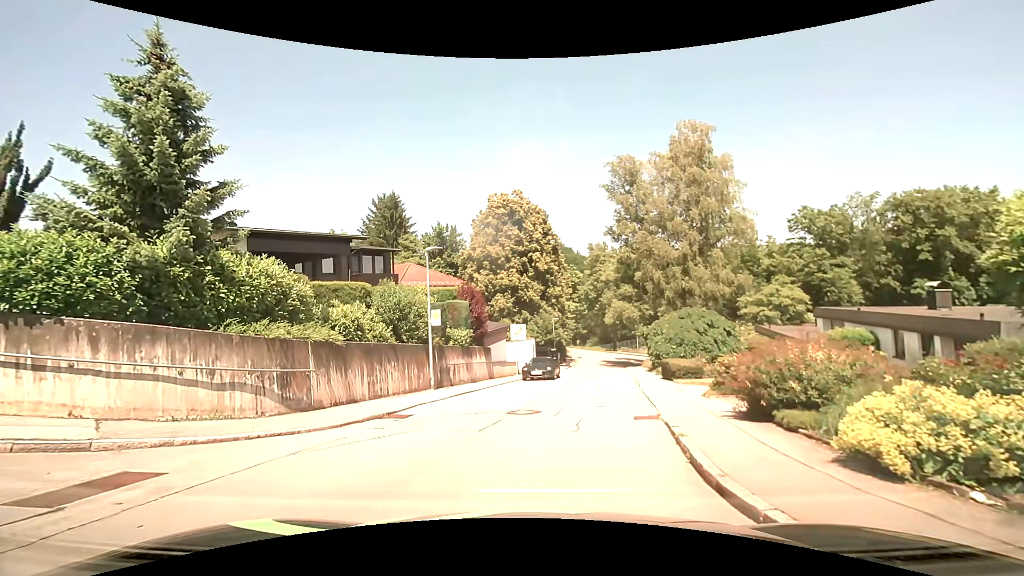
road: residential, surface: asphalt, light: Day
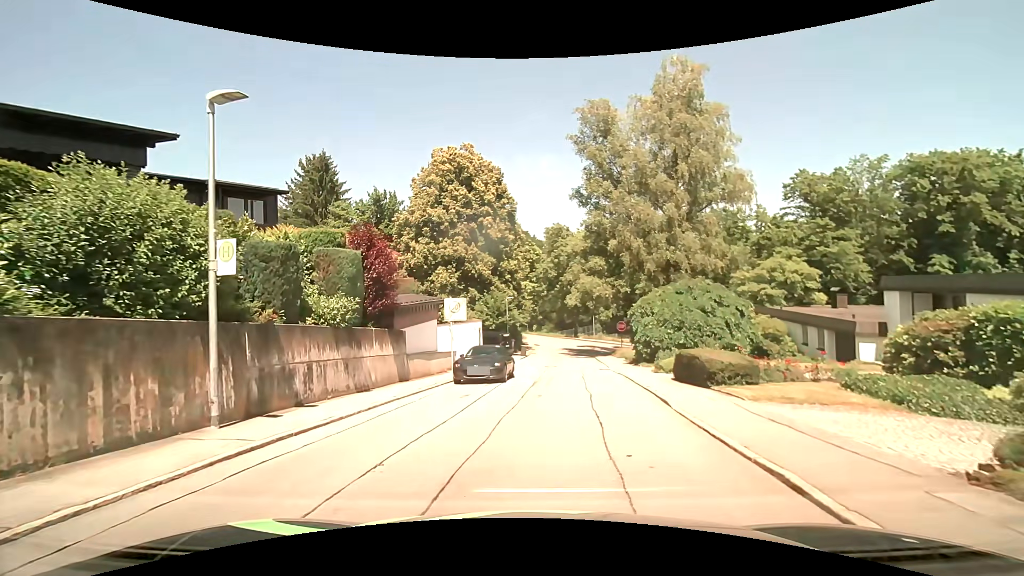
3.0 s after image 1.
(+0.2, +10.2) m; +4°
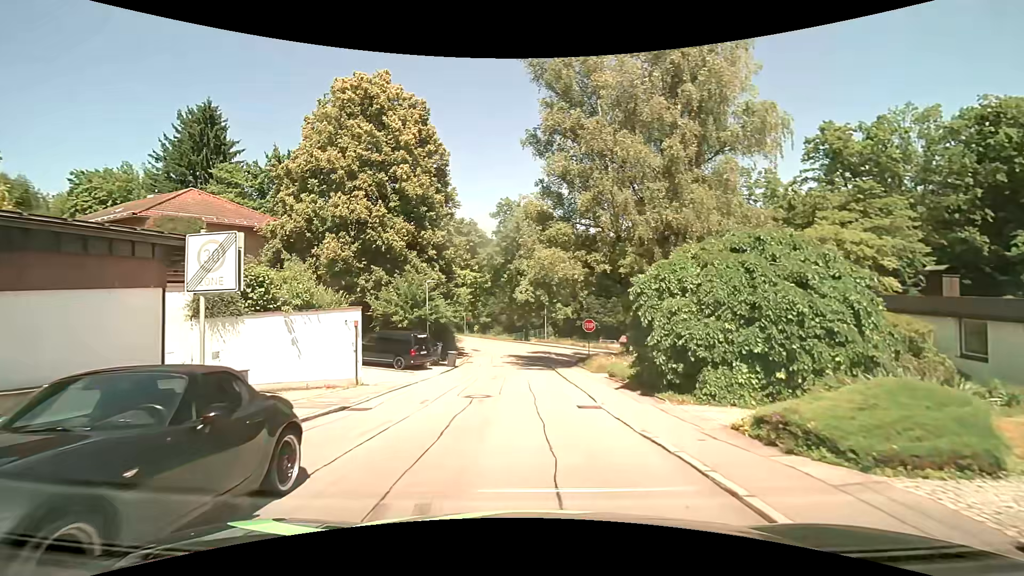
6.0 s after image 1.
(+1.1, +14.0) m; +6°
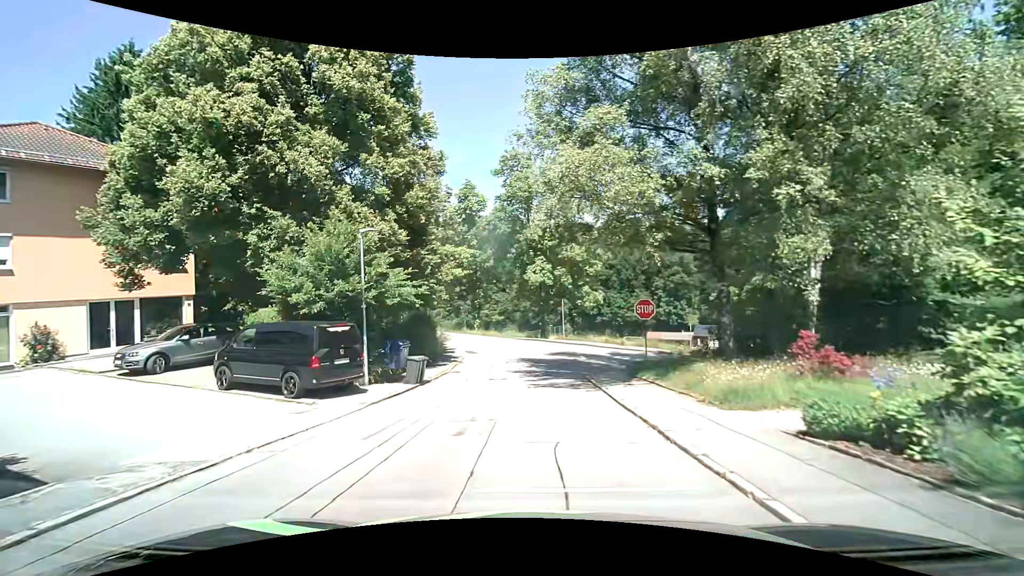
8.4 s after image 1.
(-0.1, +13.5) m; -1°
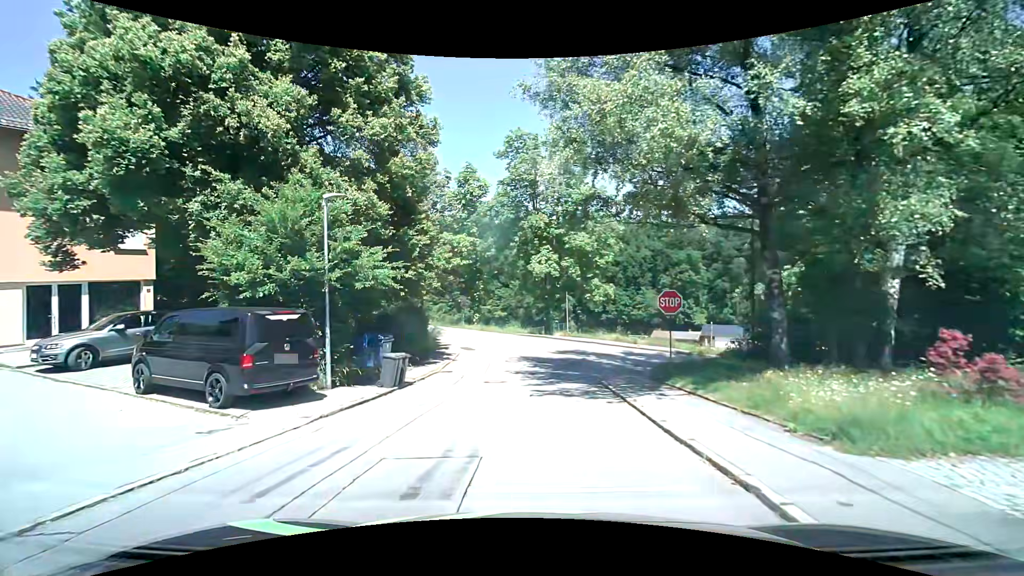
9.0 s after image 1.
(-0.1, +3.3) m; -2°
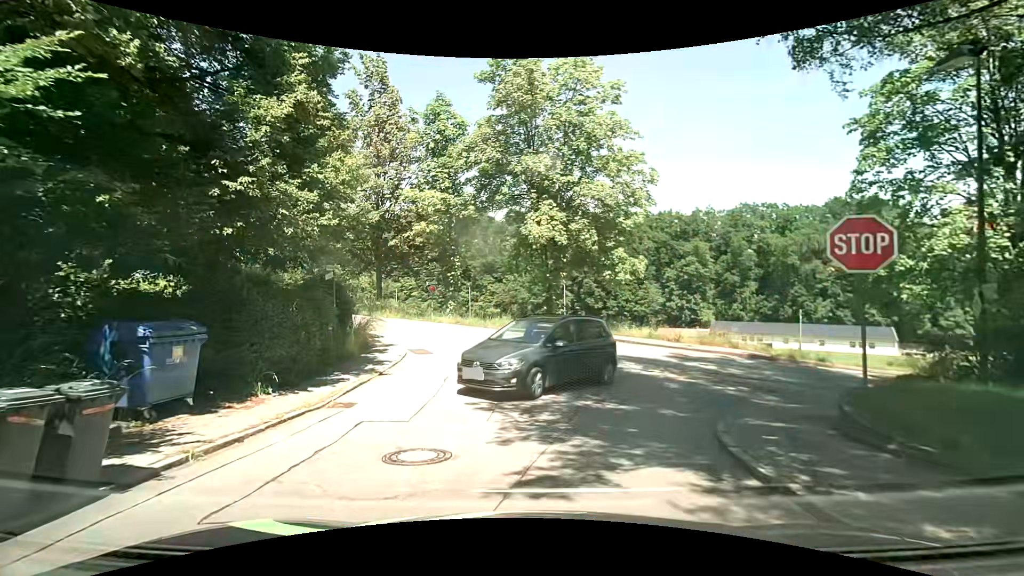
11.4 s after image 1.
(+0.1, +10.6) m; +2°
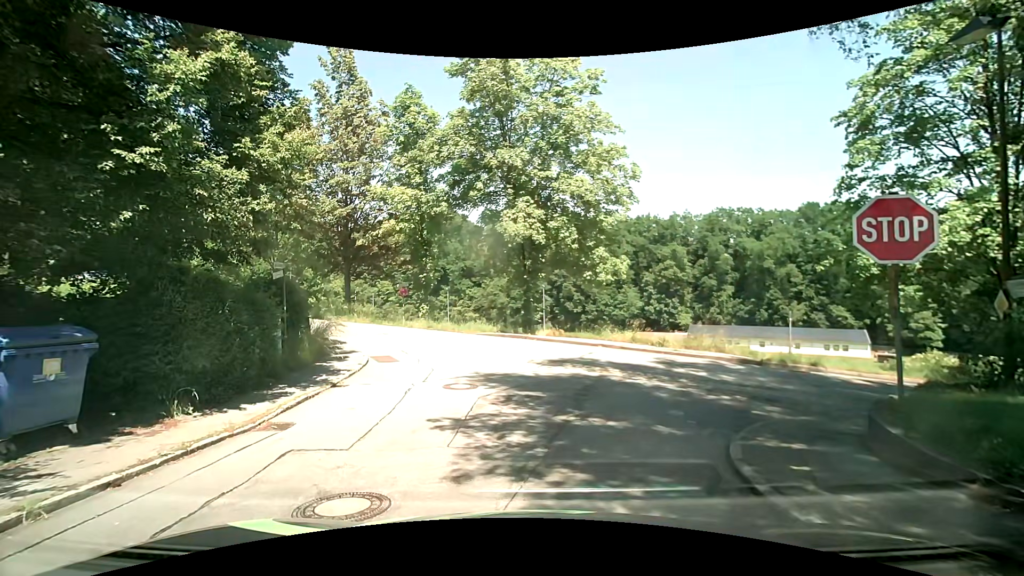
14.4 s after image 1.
(0.0, +1.4) m; +3°
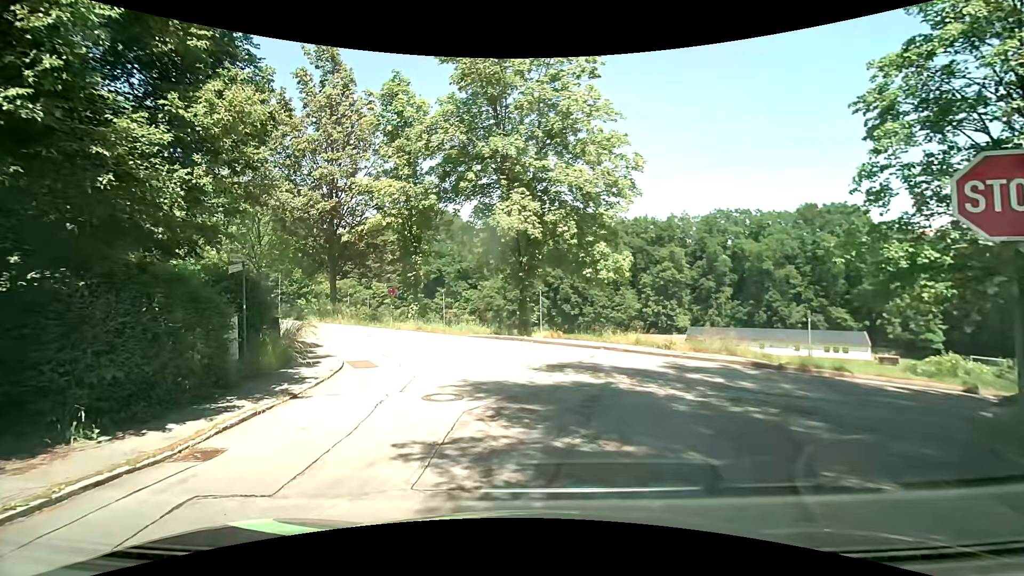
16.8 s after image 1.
(0.0, +1.7) m; 0°
